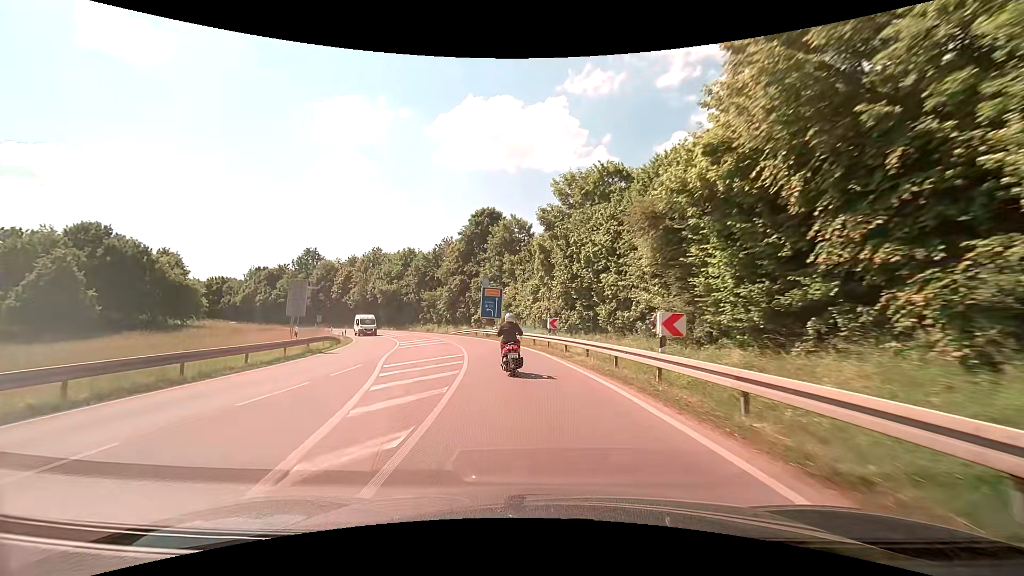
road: secondary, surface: asphalt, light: Day
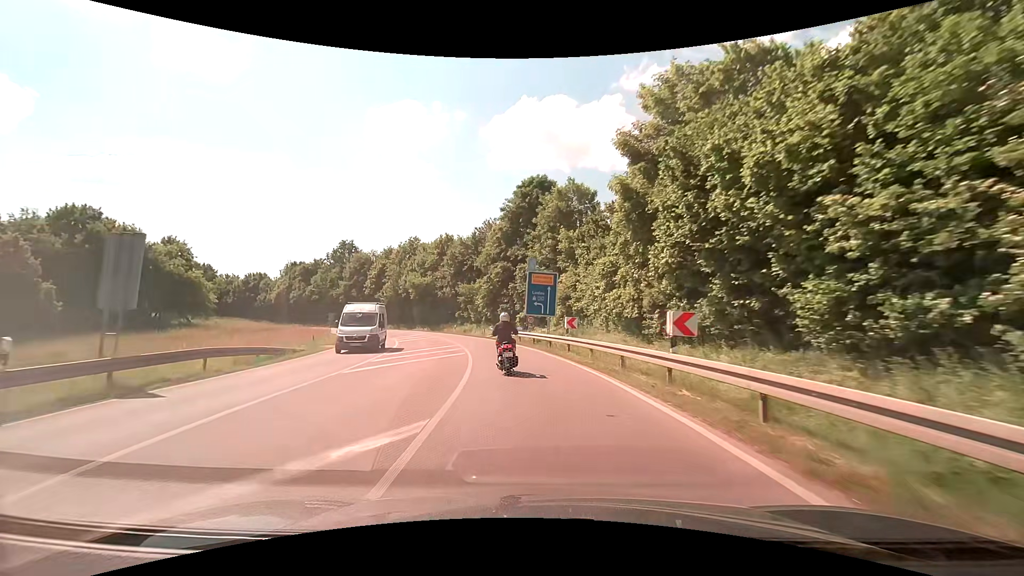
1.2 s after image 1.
(-0.8, +16.0) m; -6°
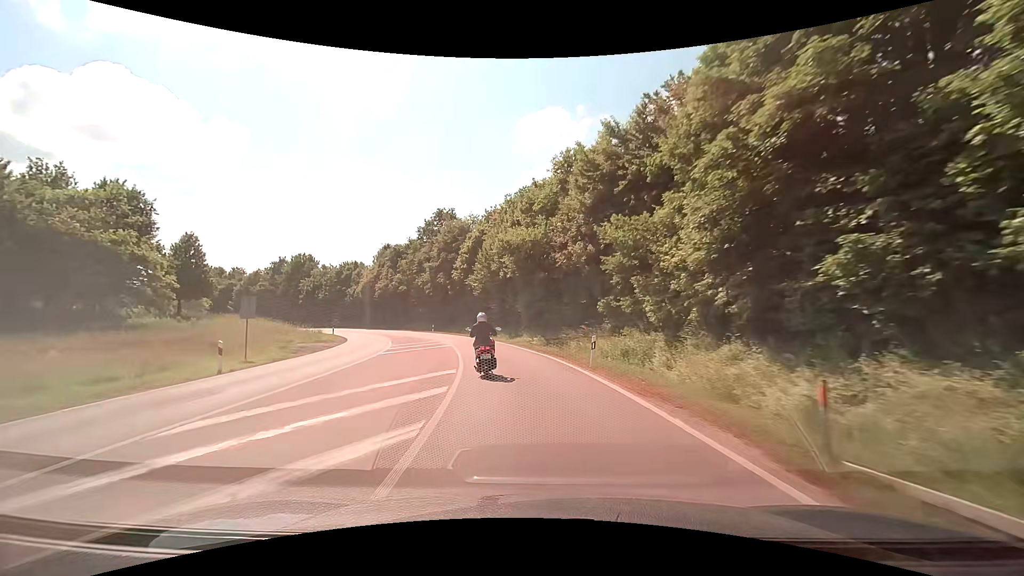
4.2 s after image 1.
(-5.7, +41.0) m; -16°
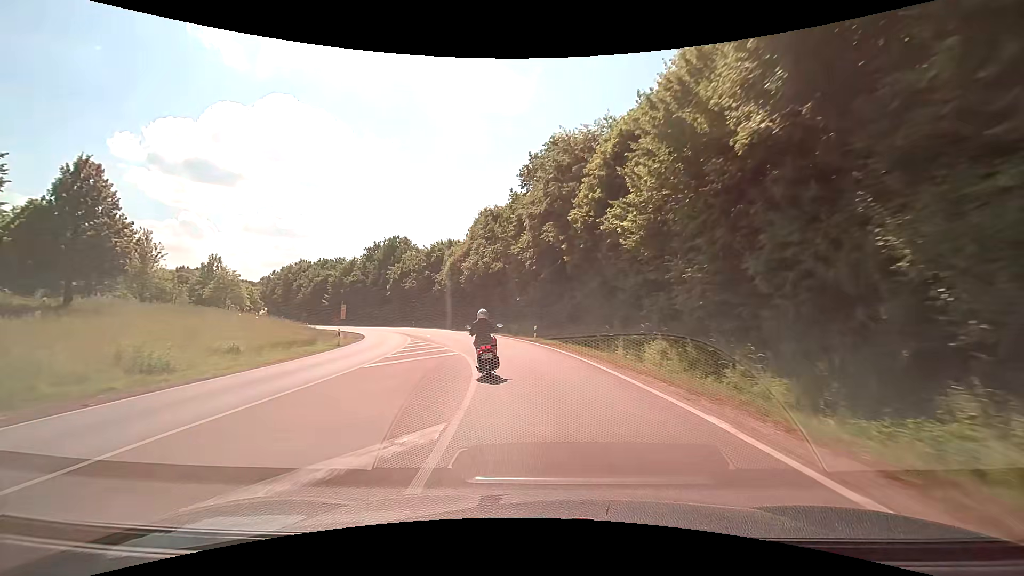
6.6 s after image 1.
(-4.4, +33.0) m; -15°
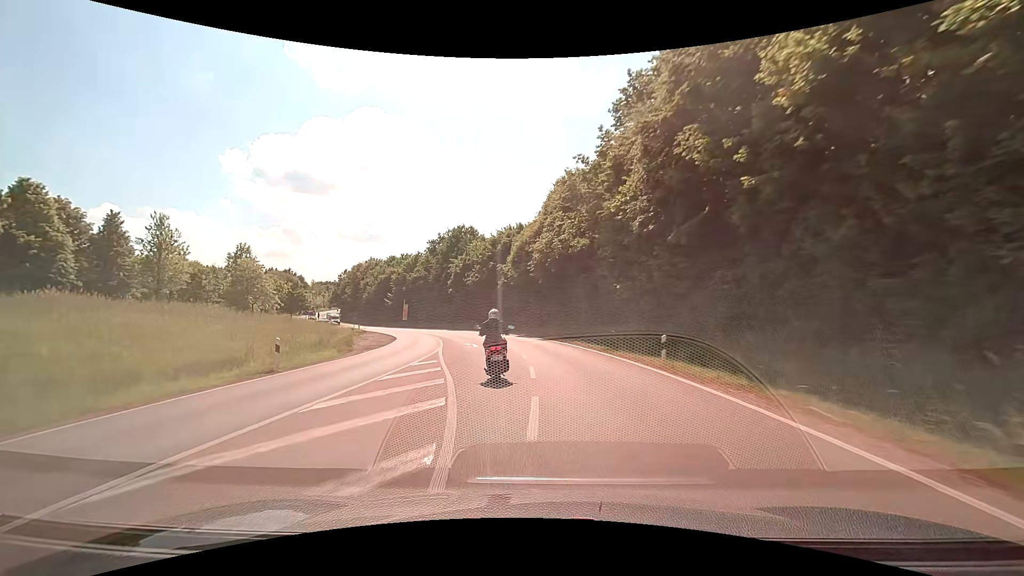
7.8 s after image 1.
(-1.1, +16.1) m; -9°
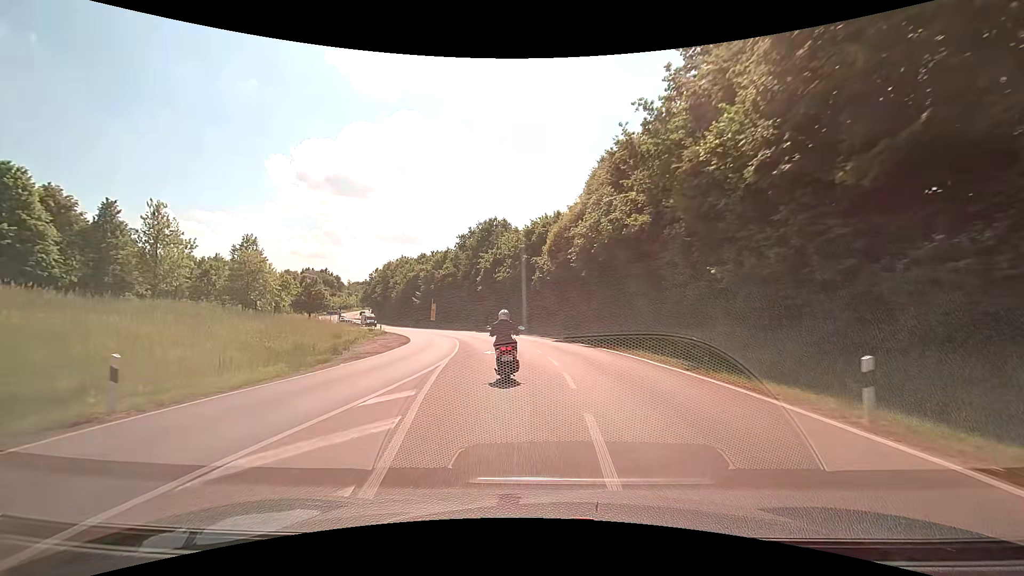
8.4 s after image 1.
(-0.3, +7.9) m; -4°
(0, +10) (-1, +20) (-3, +30) (-5, +40) (-7, +49) (-10, +59) (-14, +68) (-18, +77) (-23, +86) (-30, +93) m
